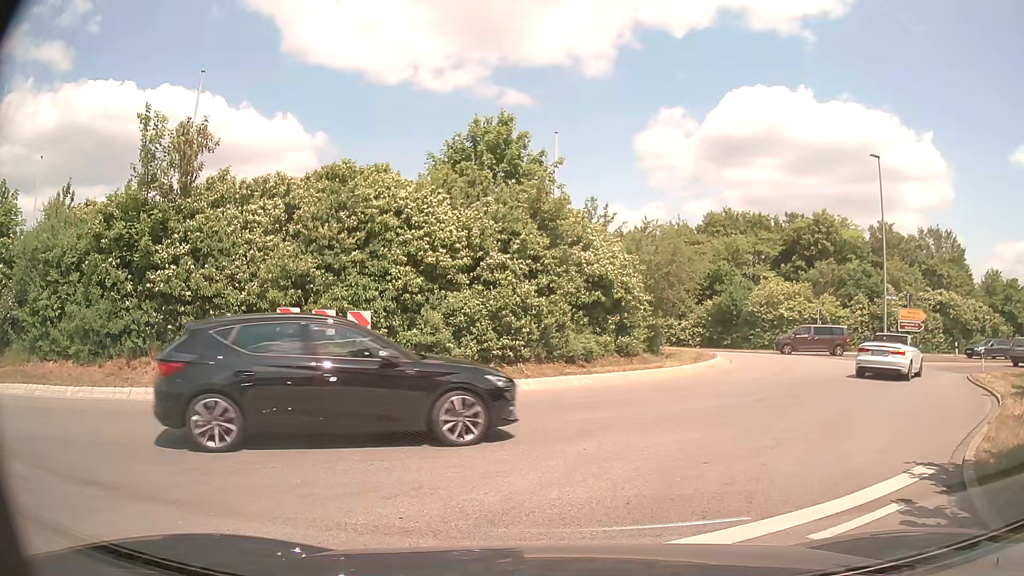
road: trunk_link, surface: asphalt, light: Day
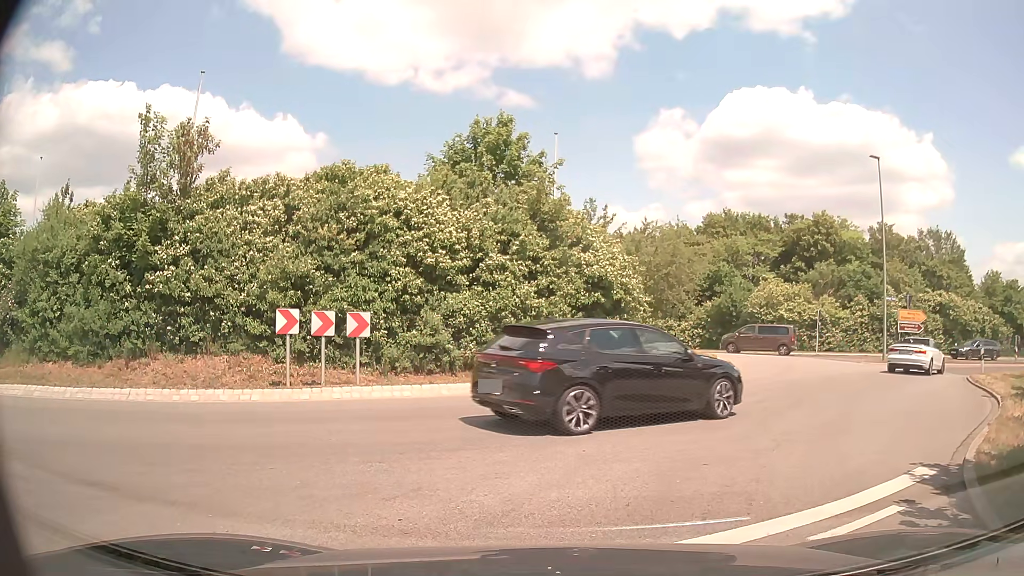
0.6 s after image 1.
(0.0, 0.0) m; 0°
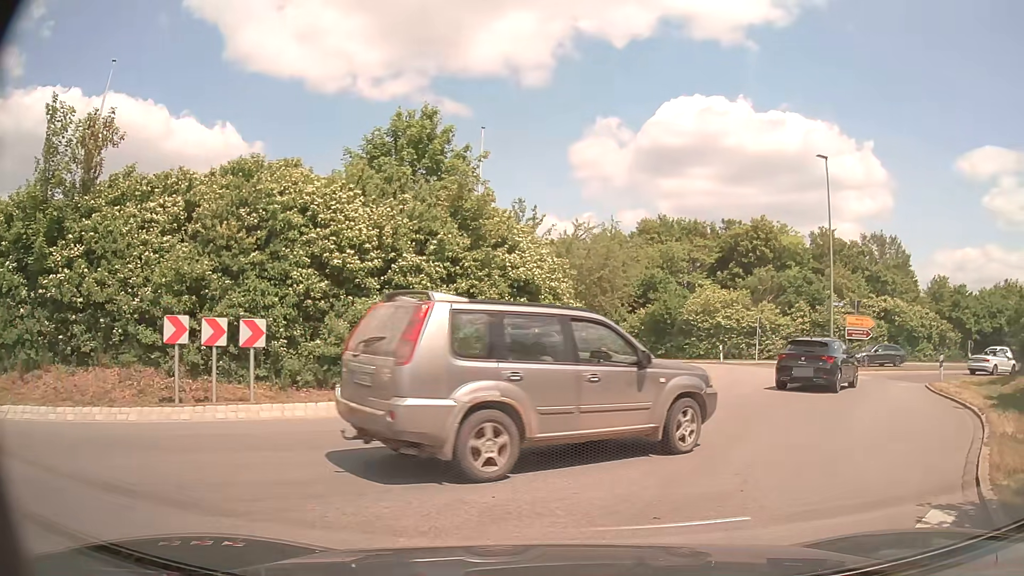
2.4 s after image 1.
(+0.1, +2.1) m; +8°
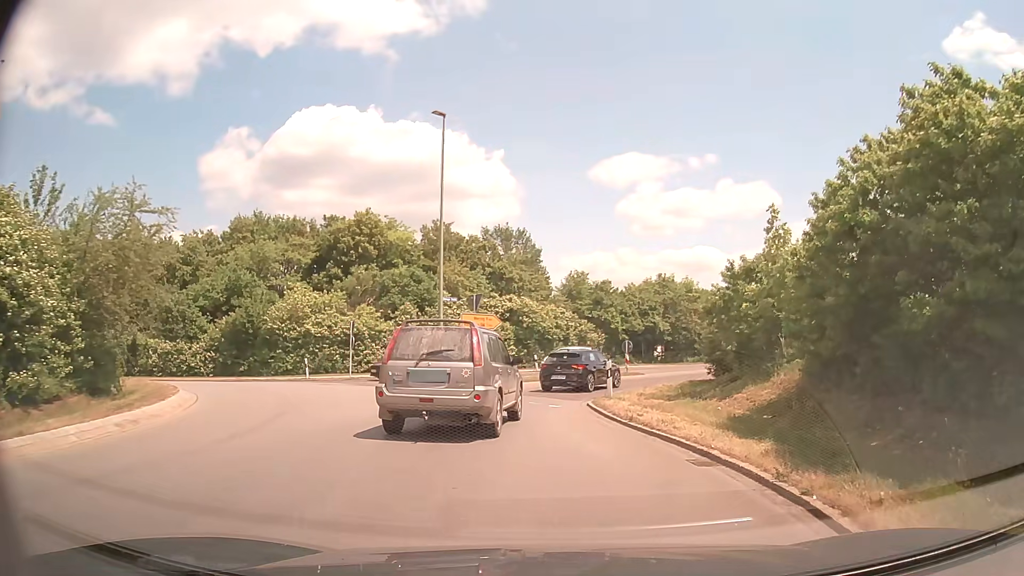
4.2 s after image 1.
(+2.7, +8.2) m; +33°
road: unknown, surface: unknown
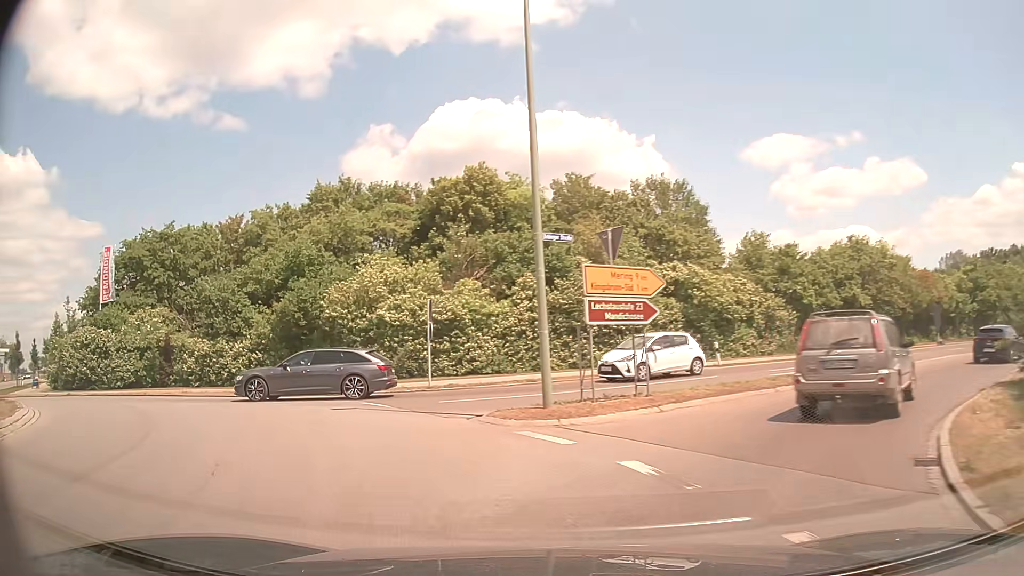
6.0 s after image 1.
(-0.5, +13.5) m; -13°
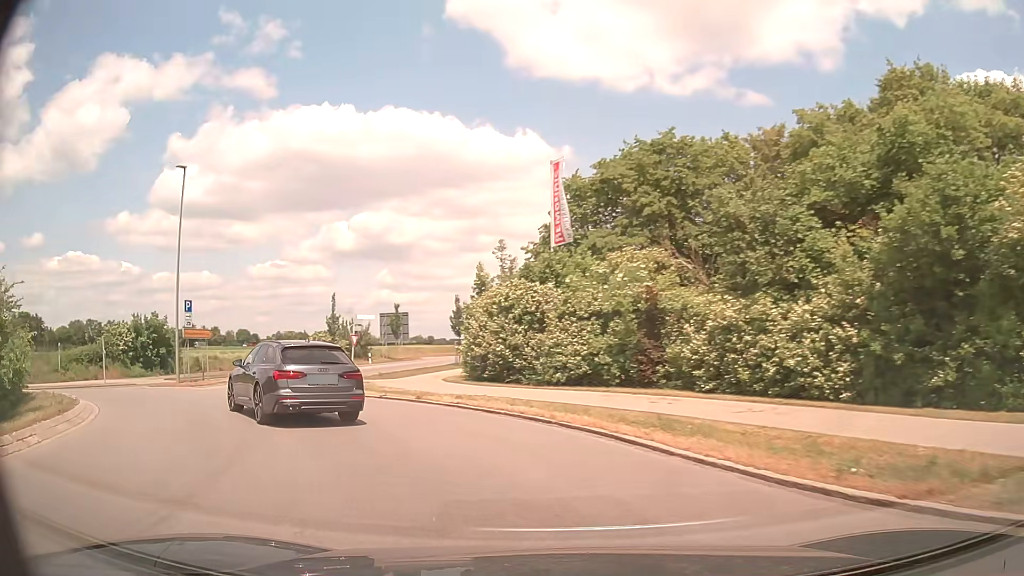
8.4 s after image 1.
(-7.1, +16.9) m; -46°
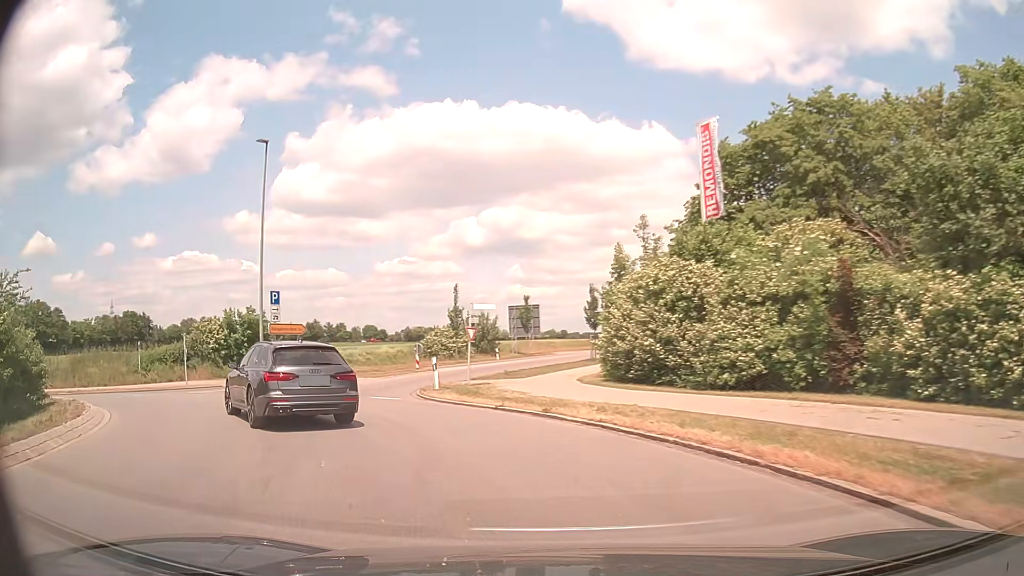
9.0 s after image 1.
(-0.5, +4.8) m; -11°
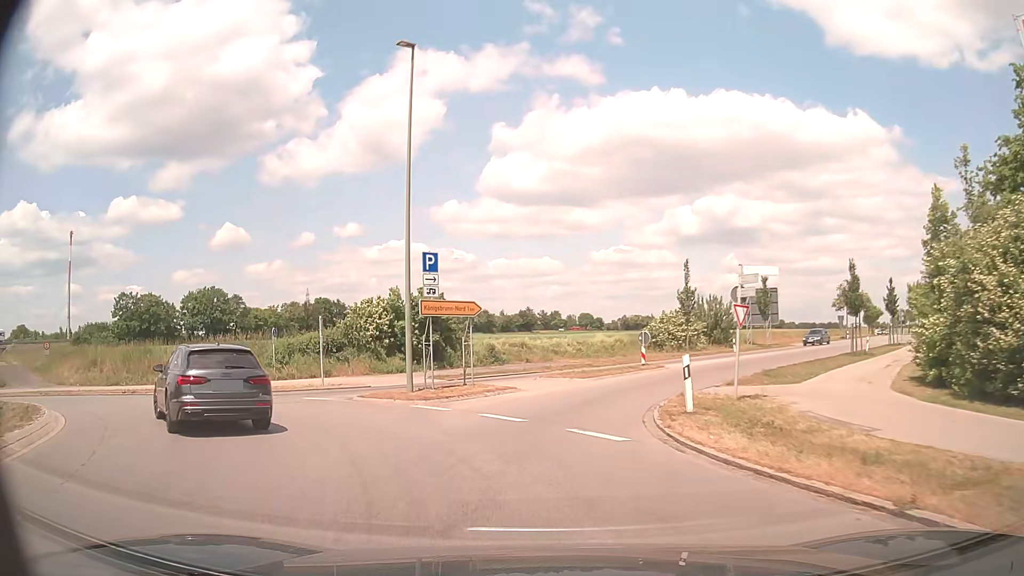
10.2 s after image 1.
(-1.9, +9.7) m; -20°
(0, +10) (+2, +20) (+6, +29) (+11, +37) (+18, +45) (+24, +53) (+30, +61) (+36, +69) (+42, +77) (+47, +85) m
